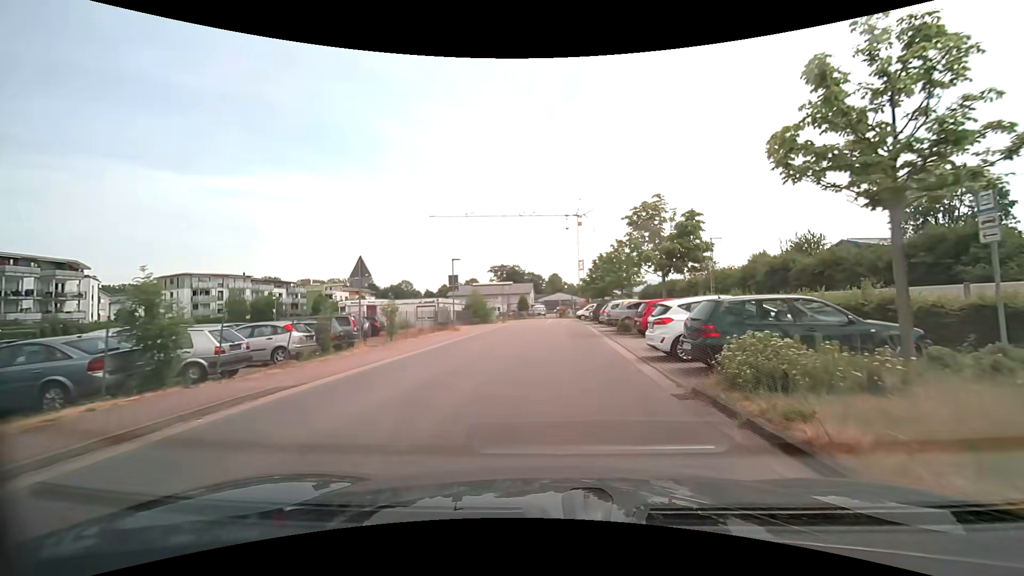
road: unclassified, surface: asphalt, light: Day
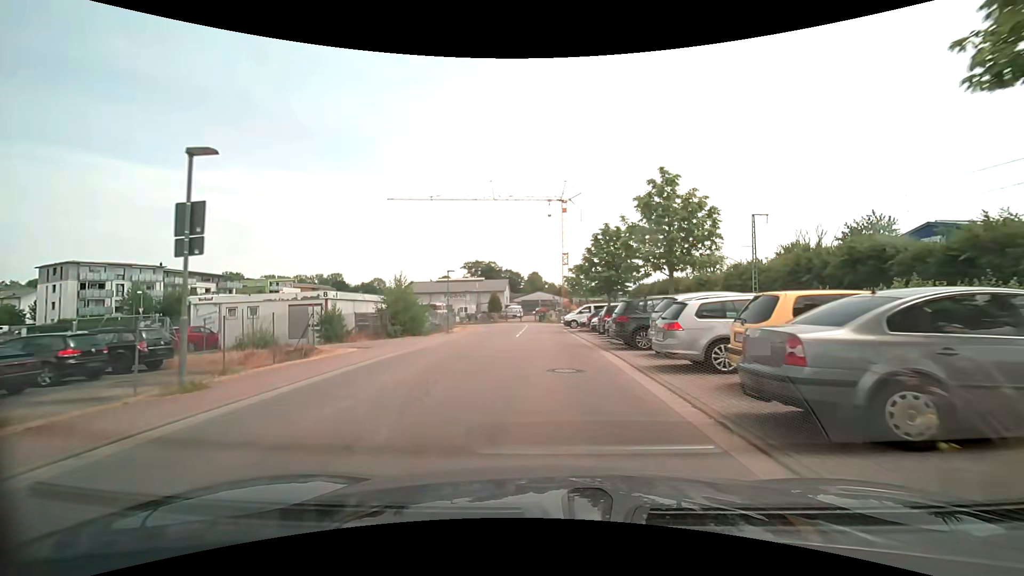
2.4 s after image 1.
(+0.4, +19.8) m; +3°
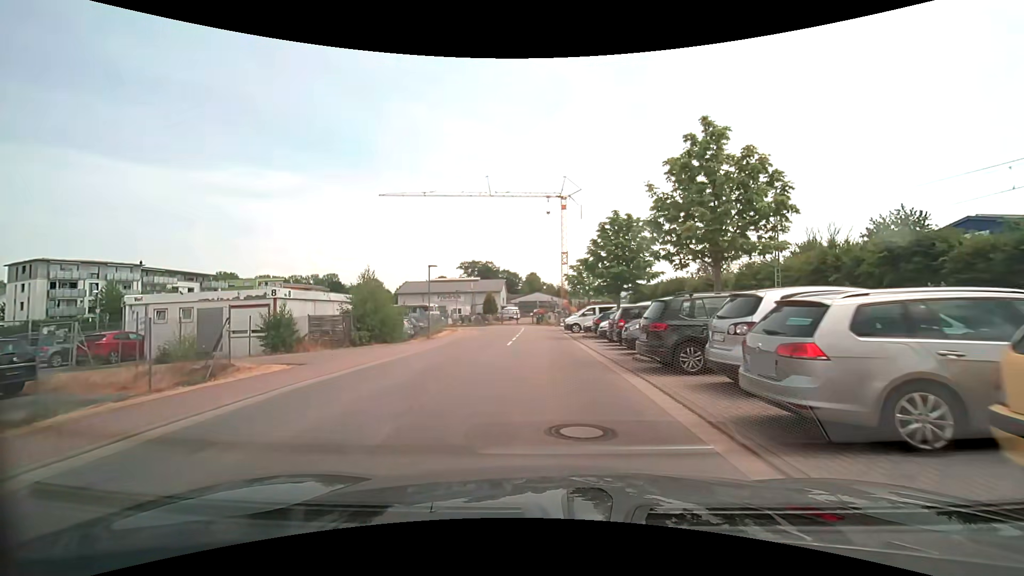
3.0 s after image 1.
(0.0, +4.9) m; 0°
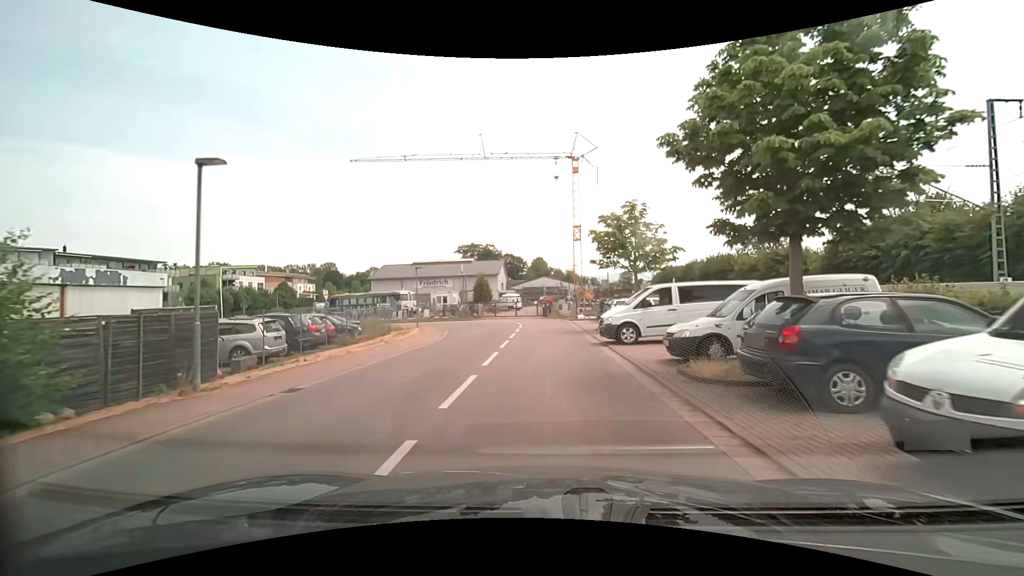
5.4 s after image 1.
(-0.2, +18.9) m; -1°
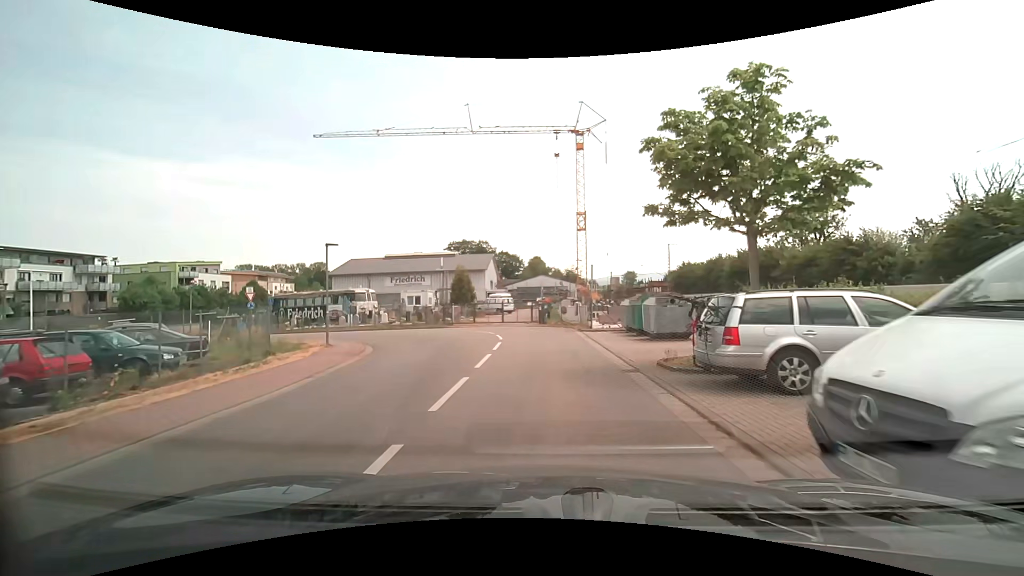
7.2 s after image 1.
(+0.1, +13.6) m; 0°
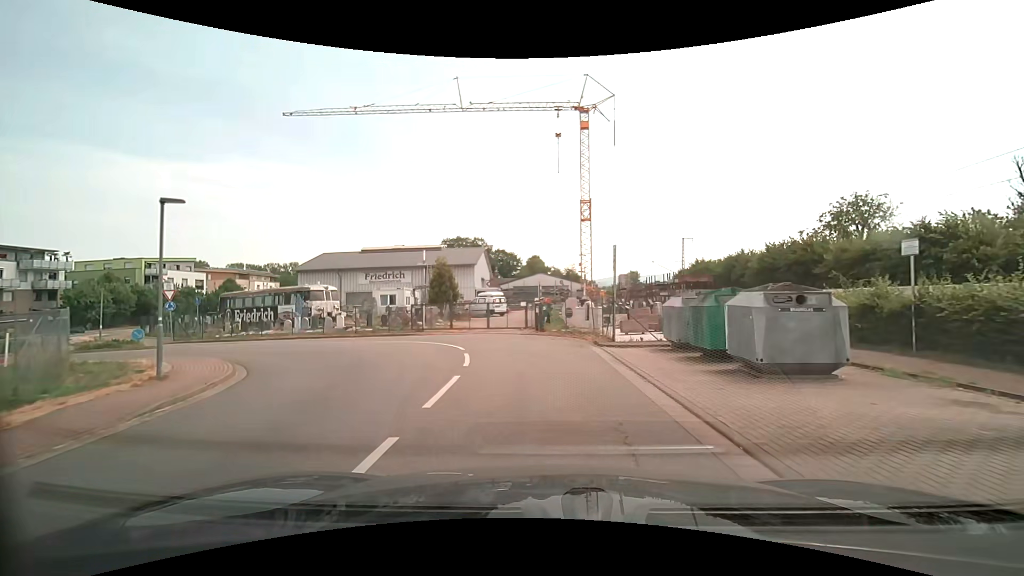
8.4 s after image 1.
(0.0, +8.7) m; +1°
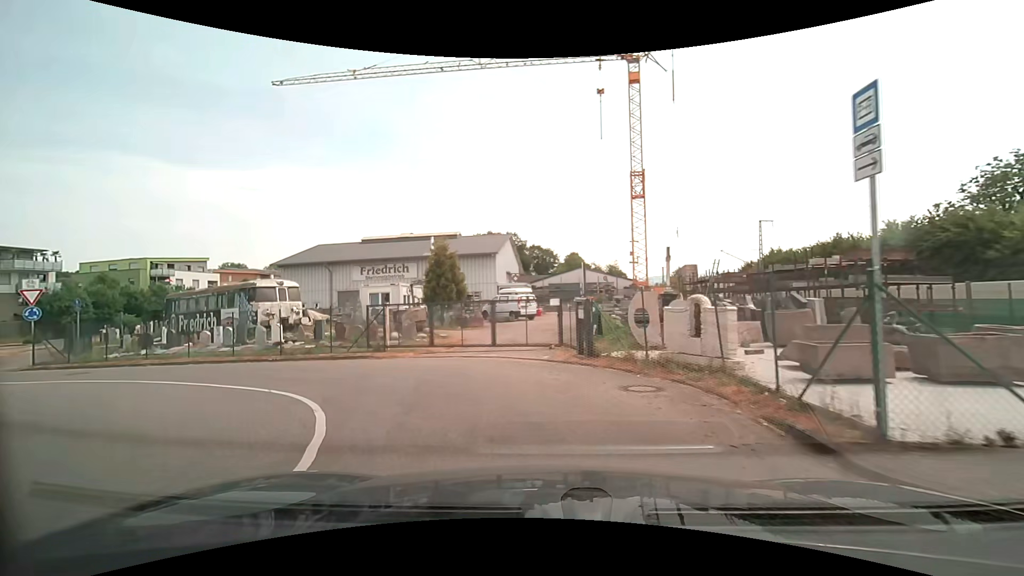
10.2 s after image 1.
(-0.2, +12.0) m; -4°
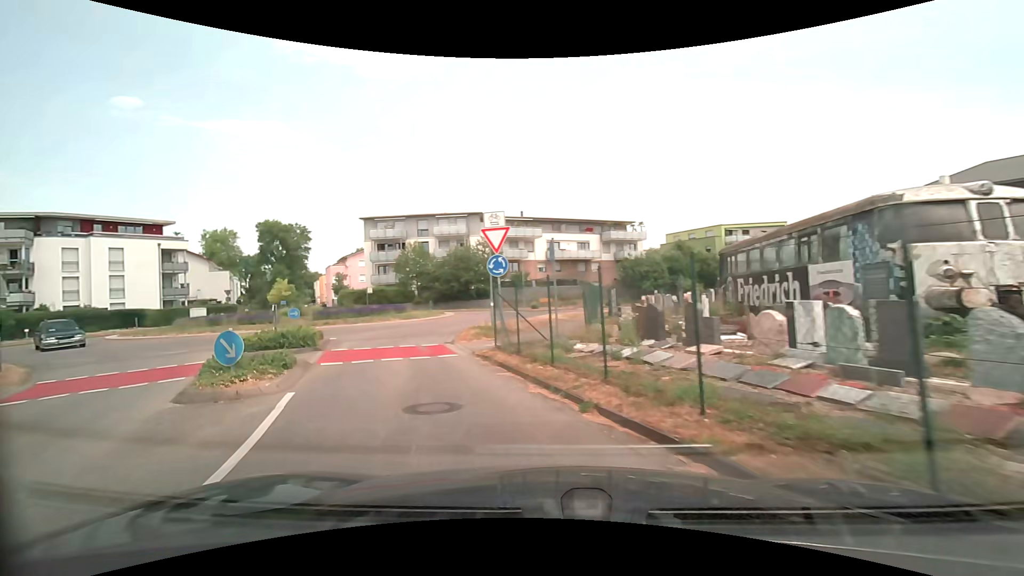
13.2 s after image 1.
(-7.5, +15.6) m; -59°
(-2, +10) (-6, +19) (-7, +29) (-4, +38) (+2, +46) (+10, +53) (+18, +59) (+26, +64) (+34, +70) (+43, +75) m
